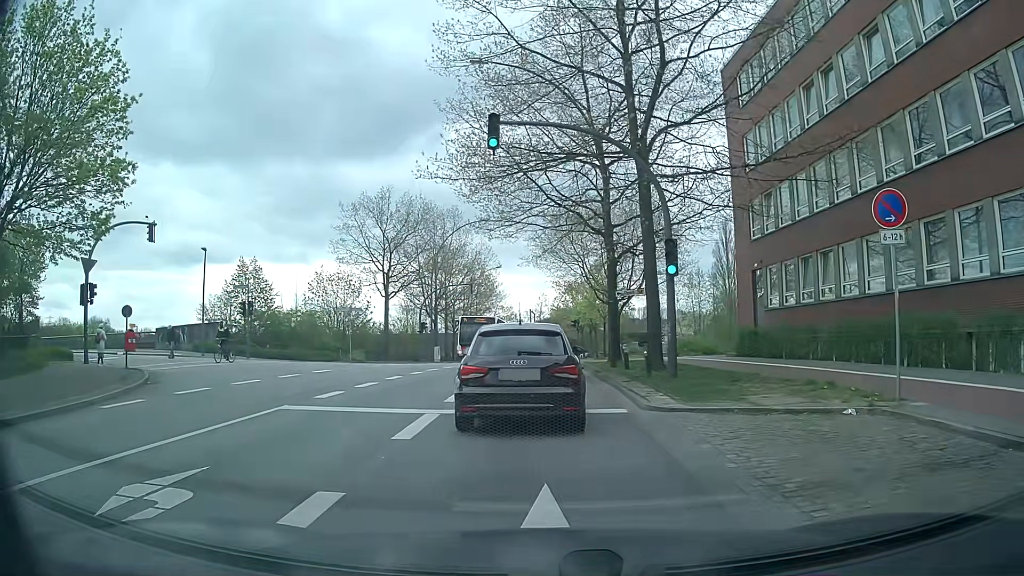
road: secondary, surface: asphalt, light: Day
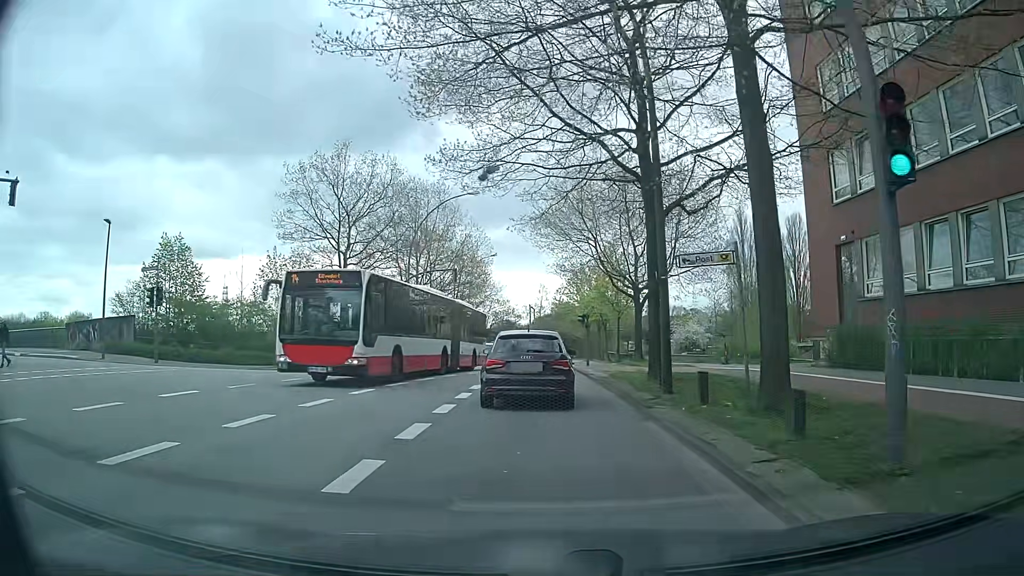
(-0.1, +10.5) m; 0°
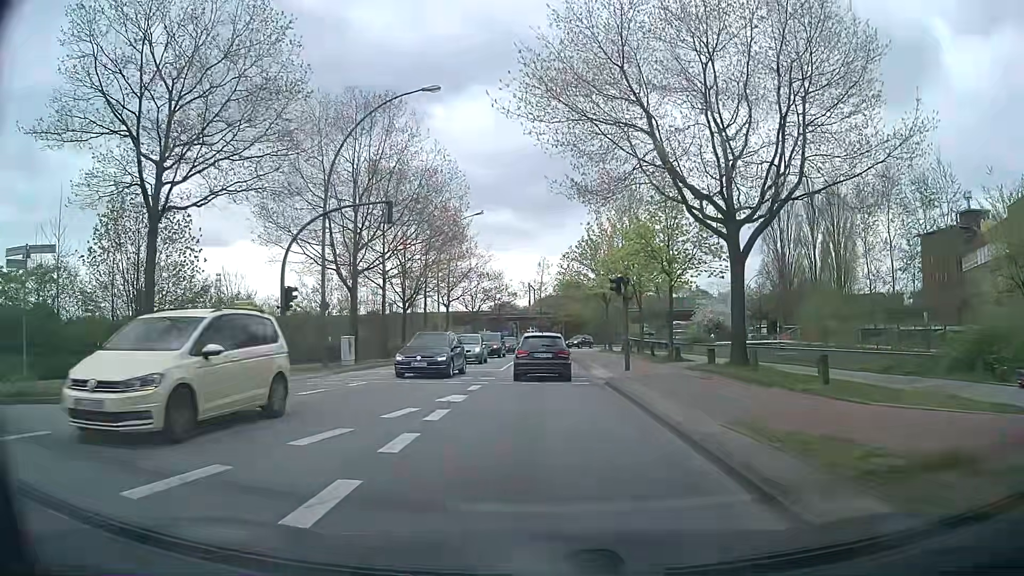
(-0.1, +19.2) m; 0°
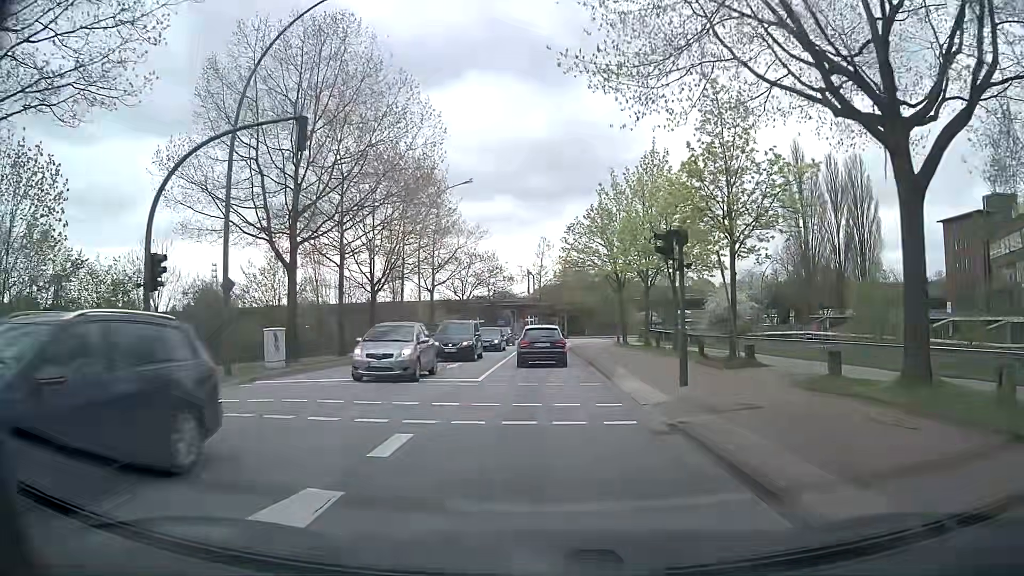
(0.0, +9.5) m; -1°
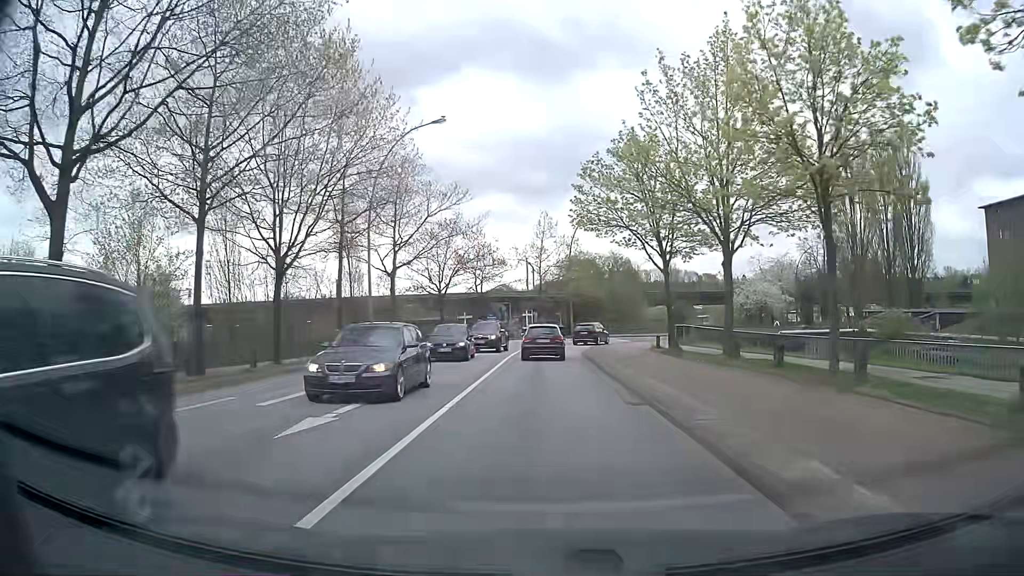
(+0.2, +15.2) m; +1°
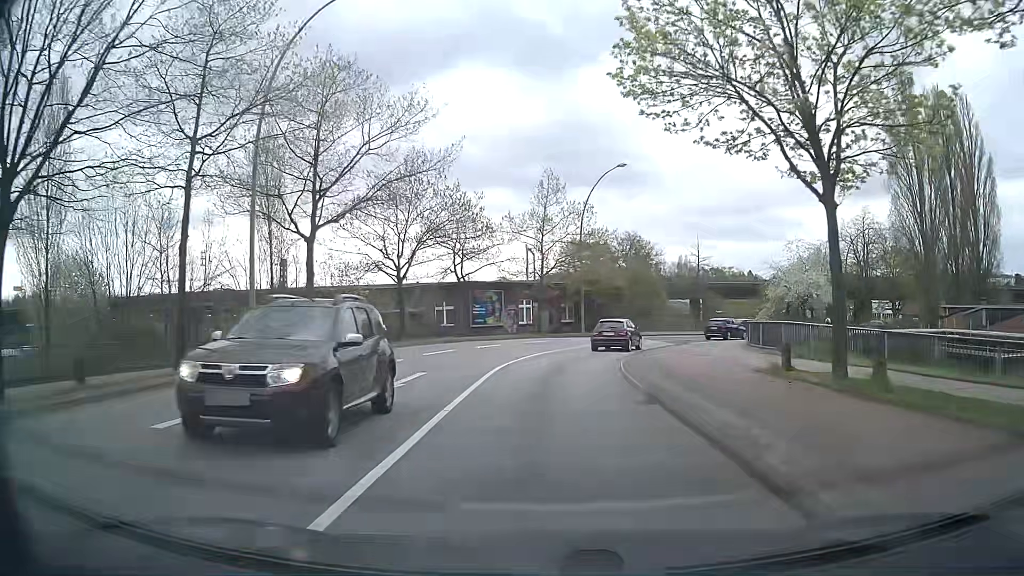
(+0.1, +15.6) m; -1°
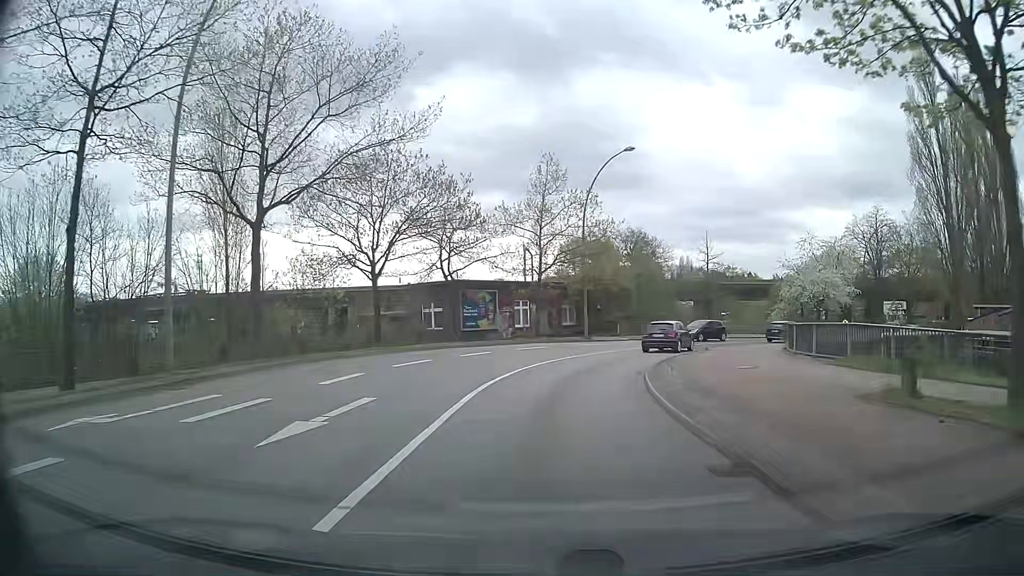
(+0.1, +5.2) m; 0°
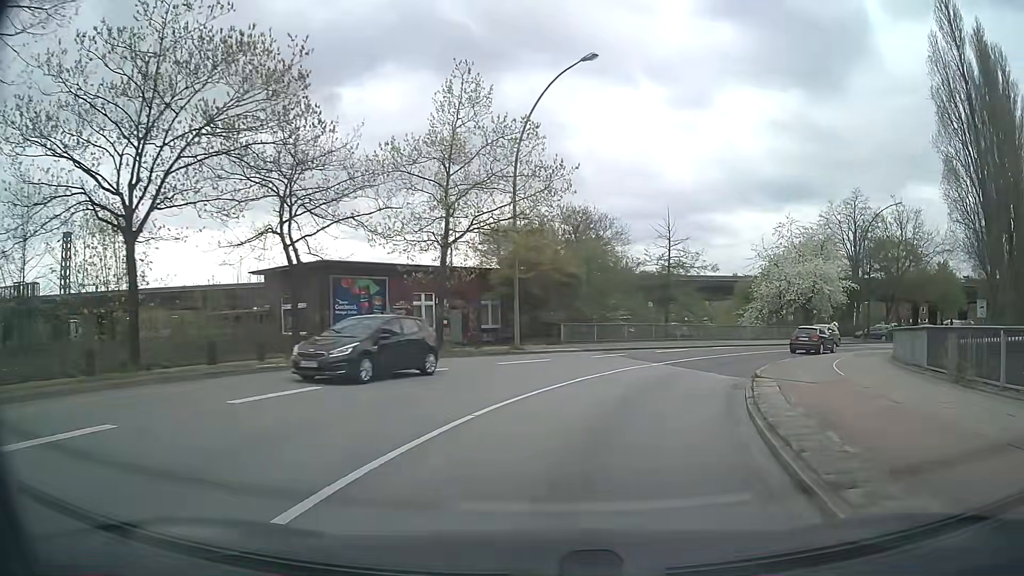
(+0.7, +15.6) m; +6°
(+1, +10) (+4, +20) (+9, +28) (+15, +36) (+23, +42) (+30, +49) (+38, +55) (+46, +61) (+54, +67) (+62, +73) m
